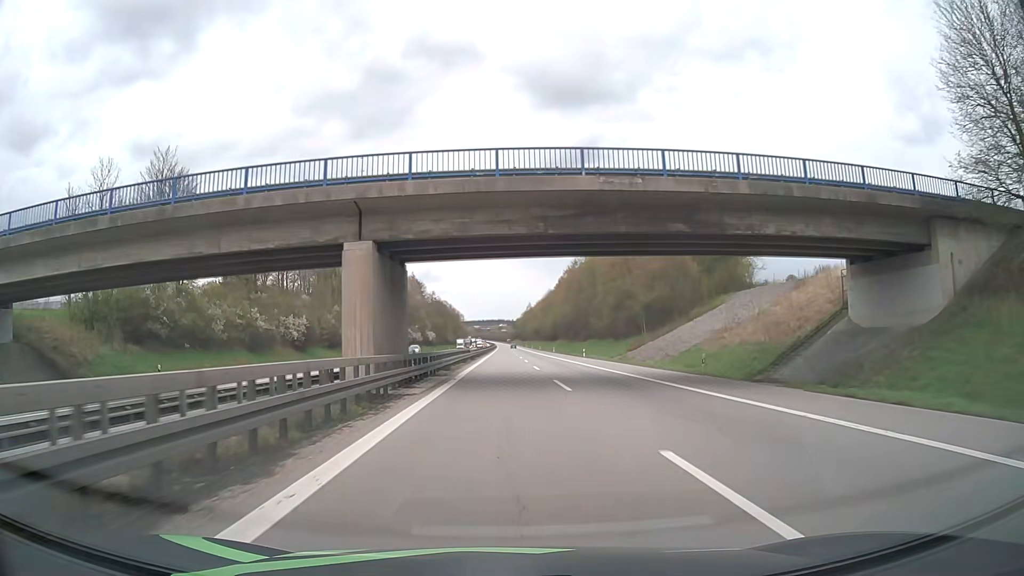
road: motorway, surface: asphalt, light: Day
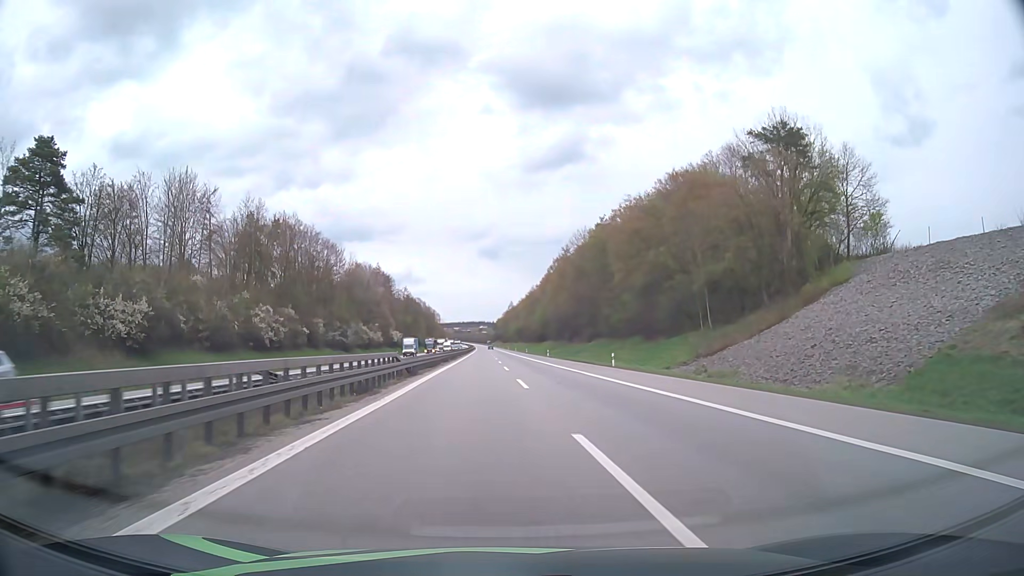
(+0.1, +34.6) m; -1°
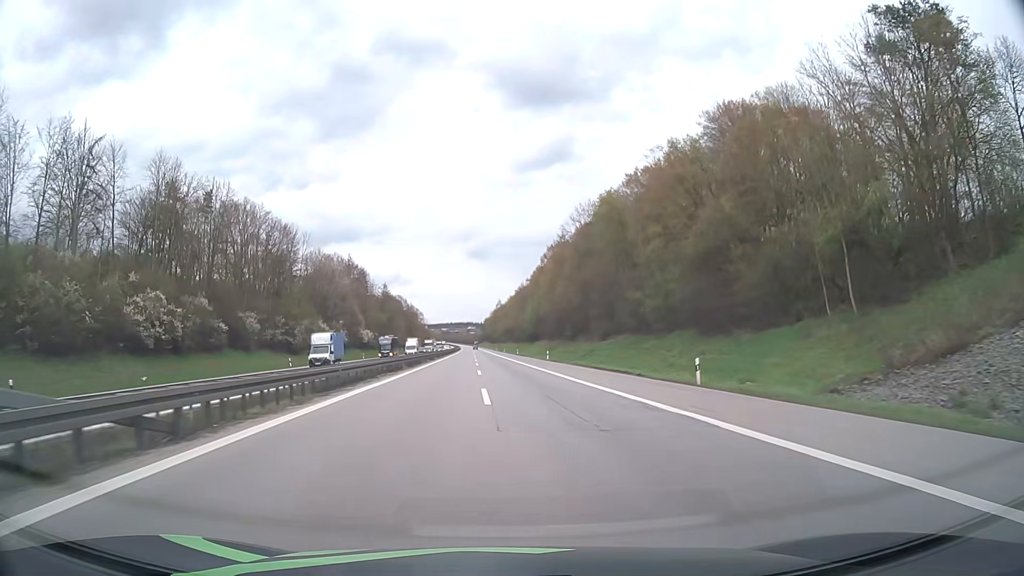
(+1.2, +24.7) m; +4°
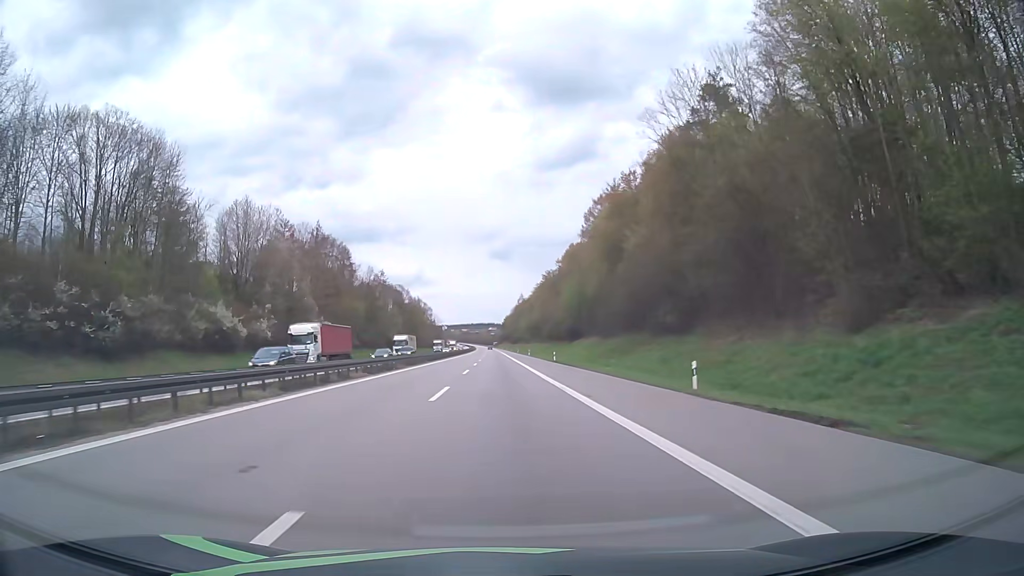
(-0.7, +54.0) m; -2°
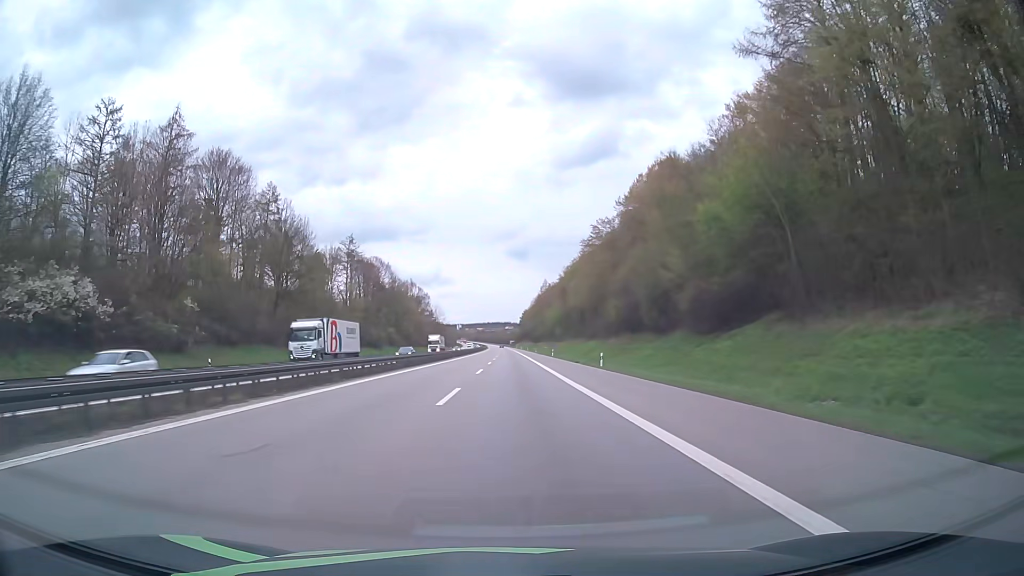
(-1.4, +74.9) m; -1°
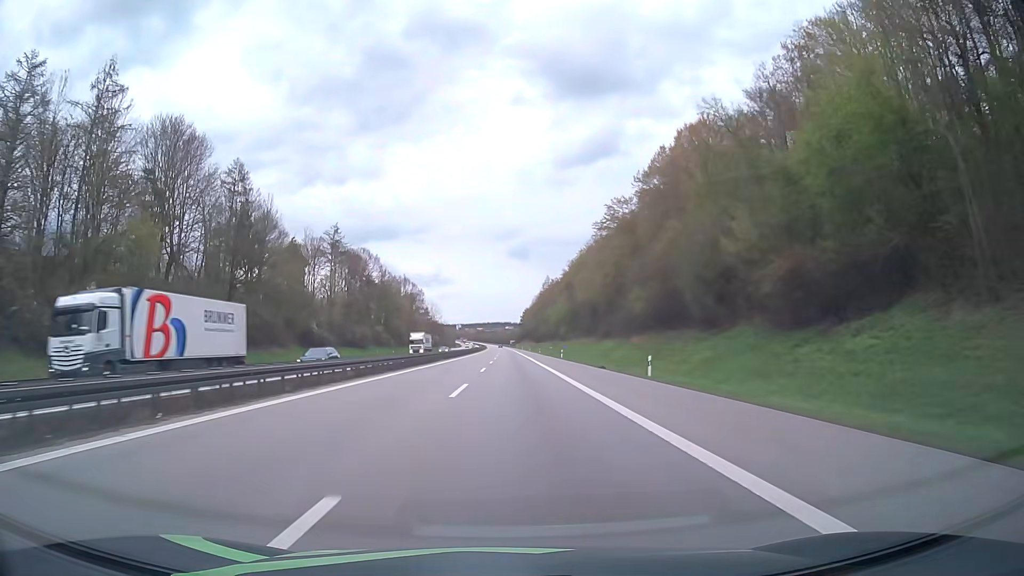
(0.0, +15.8) m; 0°
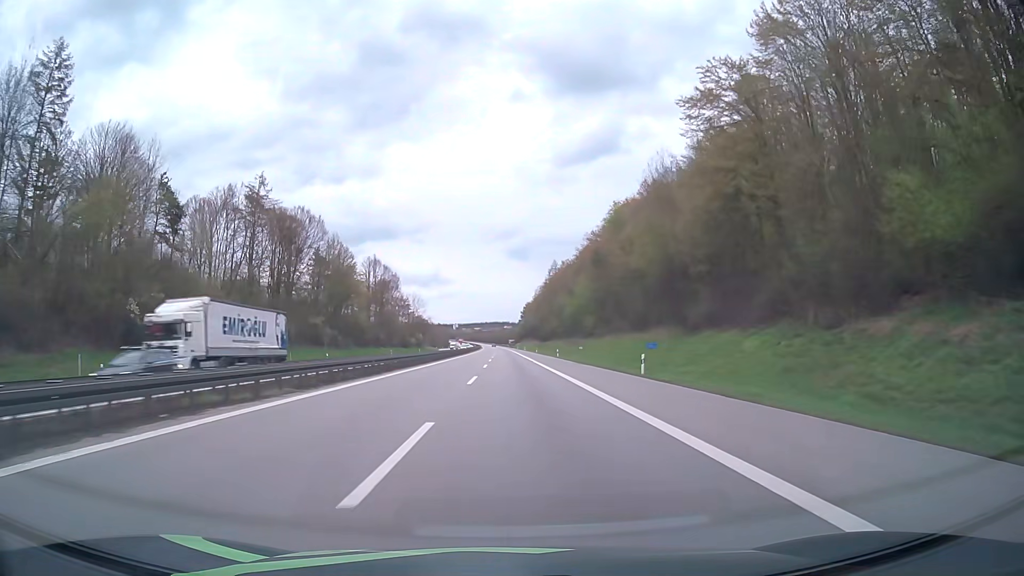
(0.0, +49.0) m; 0°
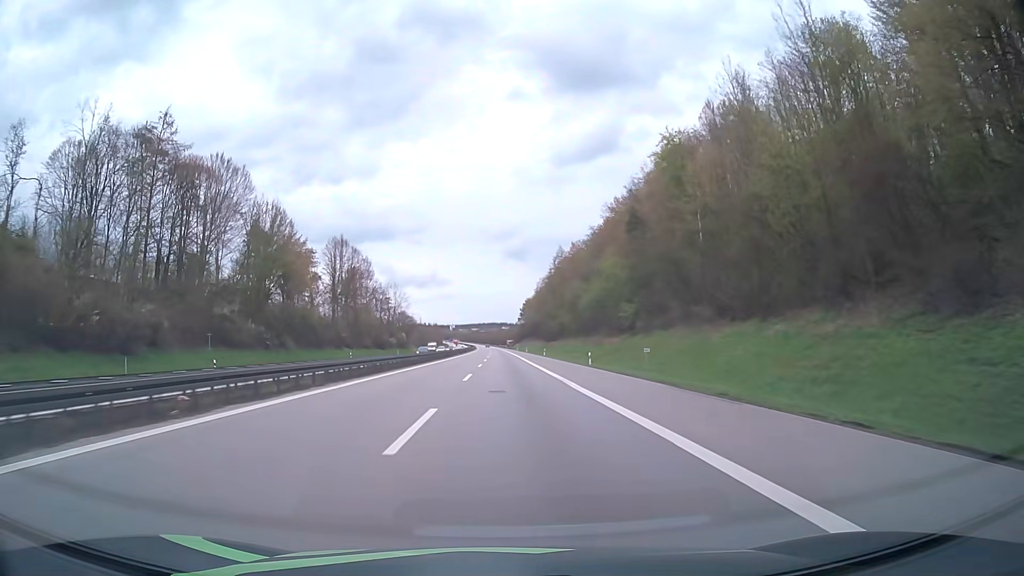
(+0.1, +33.7) m; 0°
(0, +10) (0, +20) (0, +30) (0, +40) (0, +50) (0, +60) (-1, +70) (-1, +80) (-1, +90) (-1, +100) m
